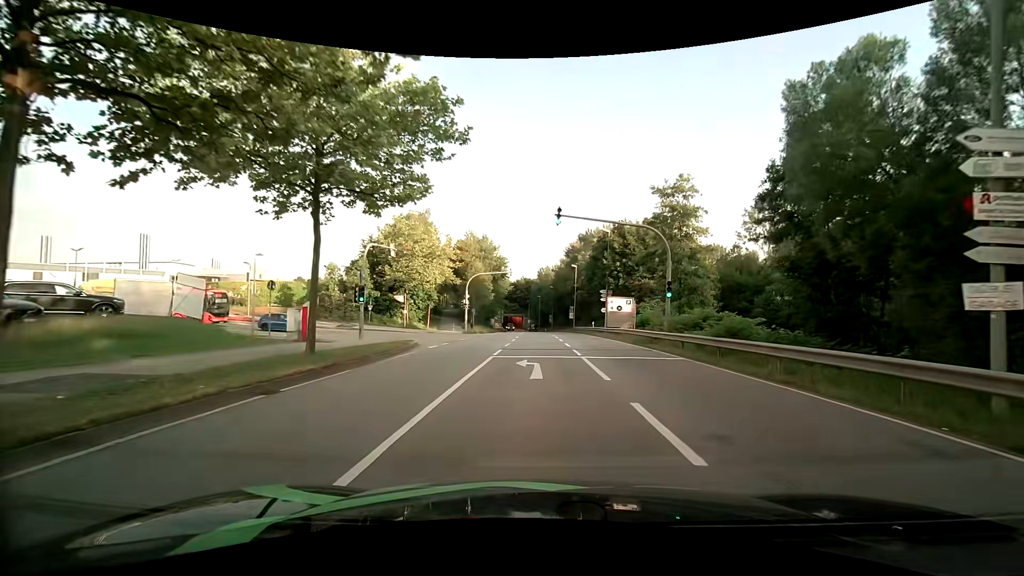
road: secondary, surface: asphalt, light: Day
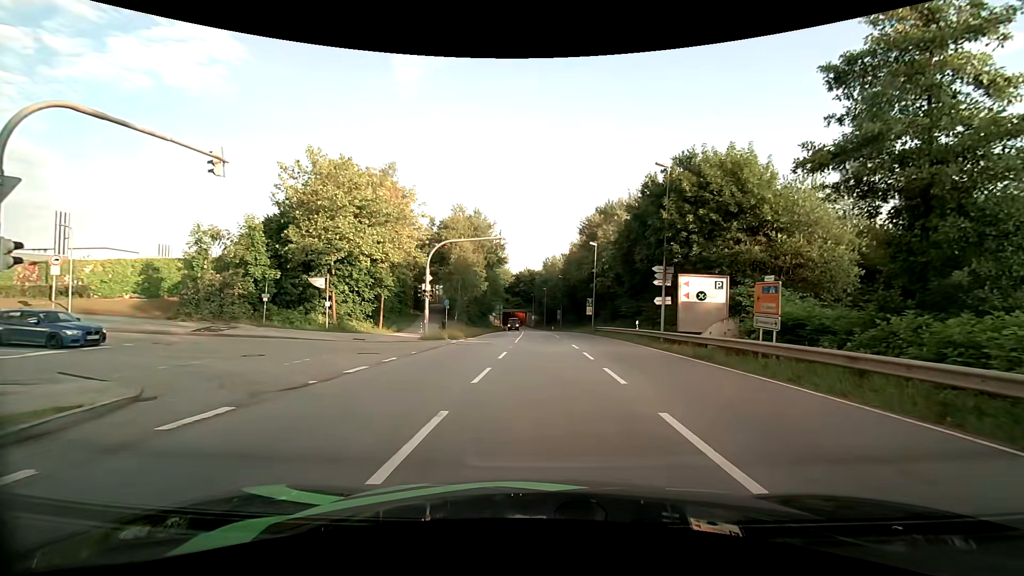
(-0.2, +19.6) m; 0°
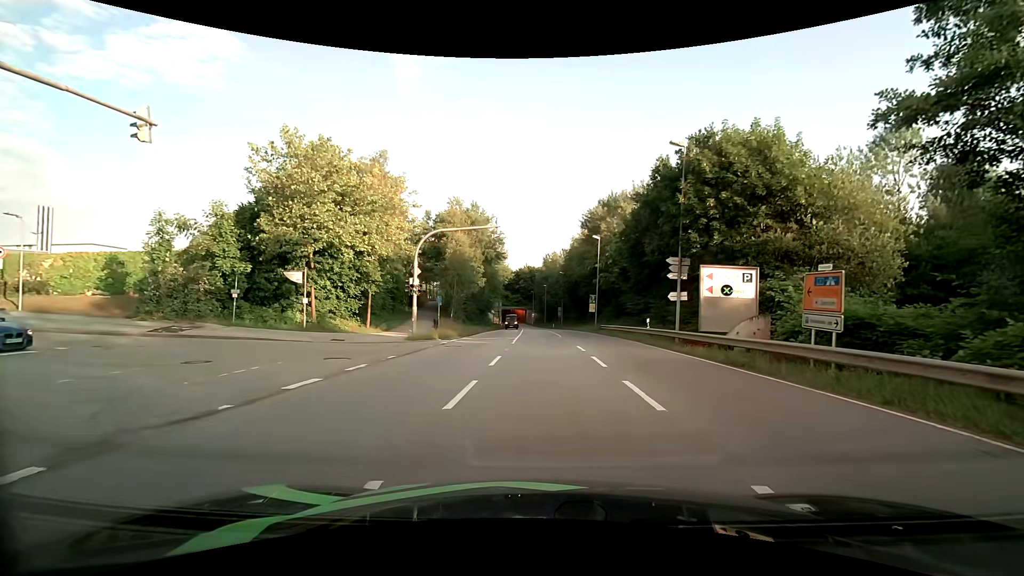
(0.0, +2.9) m; -1°
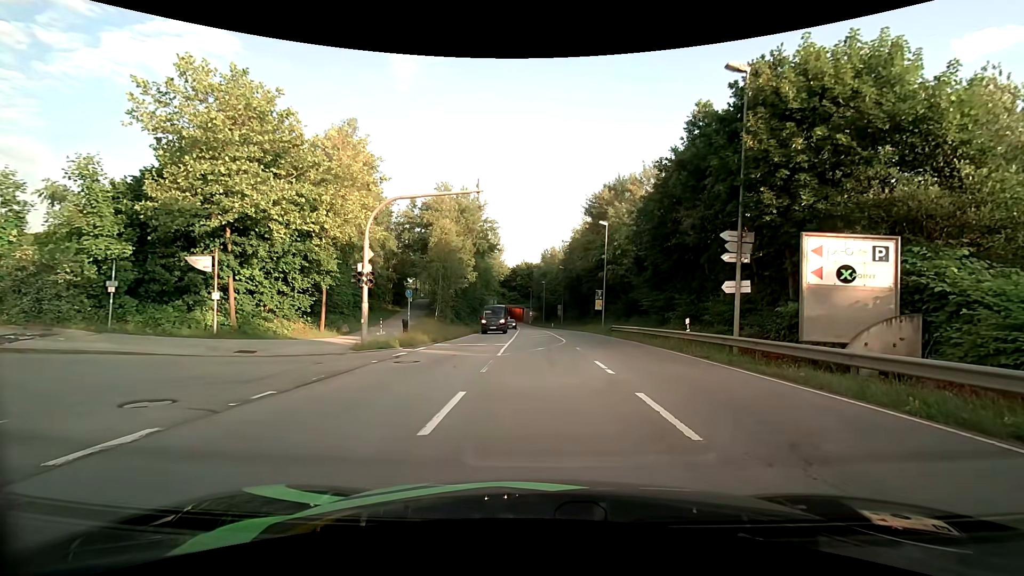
(0.0, +7.3) m; +1°
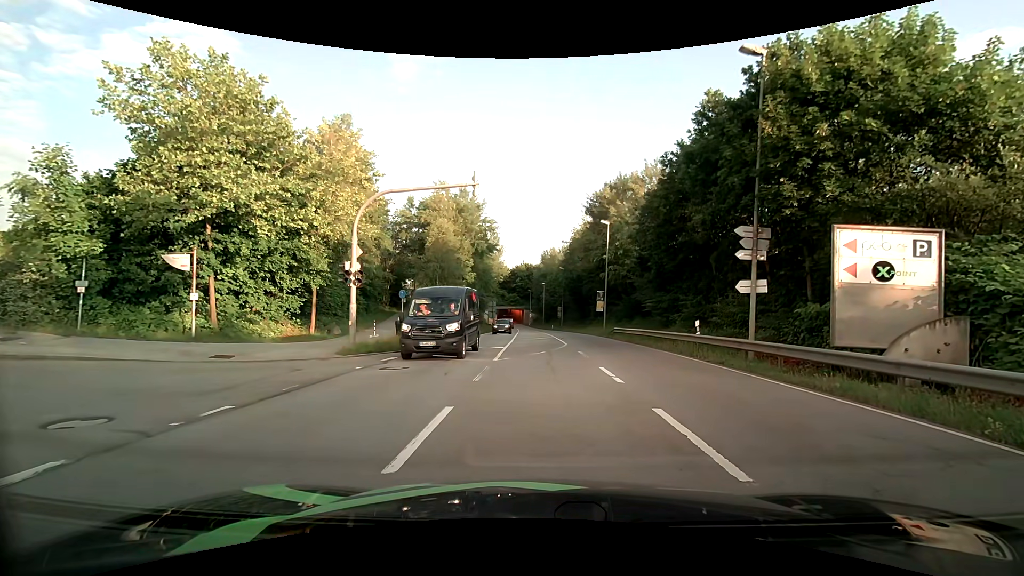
(0.0, +1.2) m; 0°
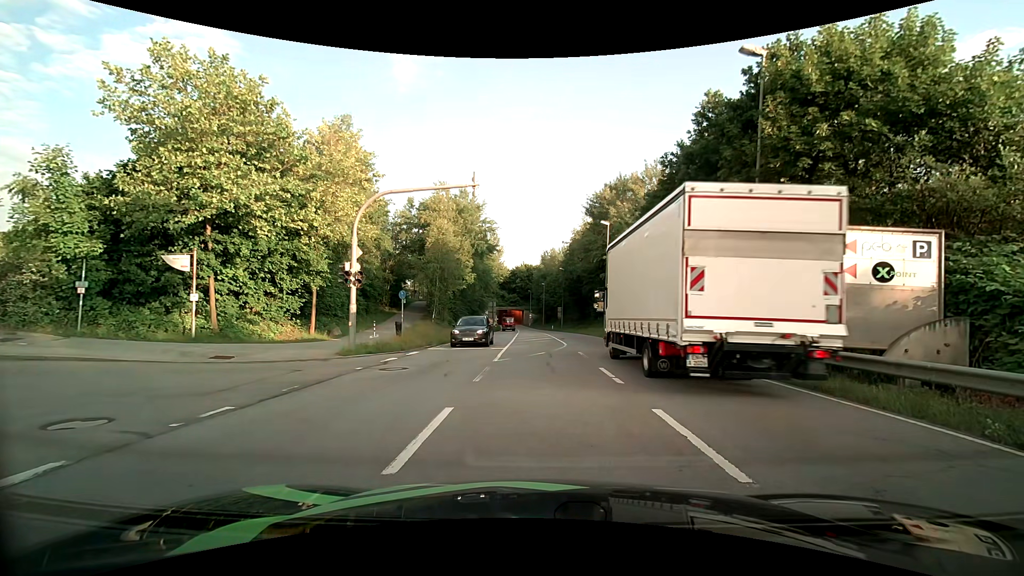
(0.0, +0.1) m; 0°
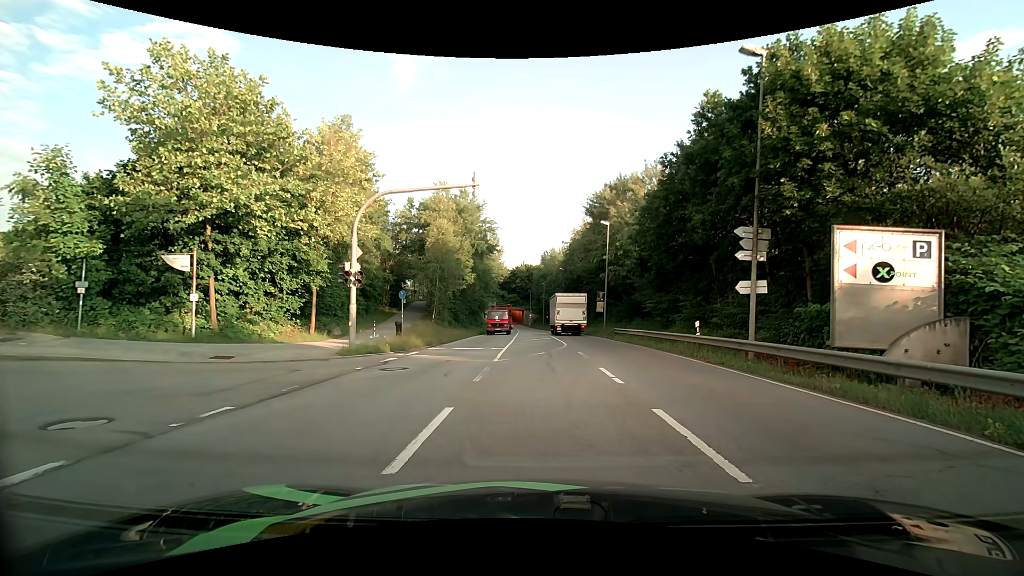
(0.0, 0.0) m; 0°
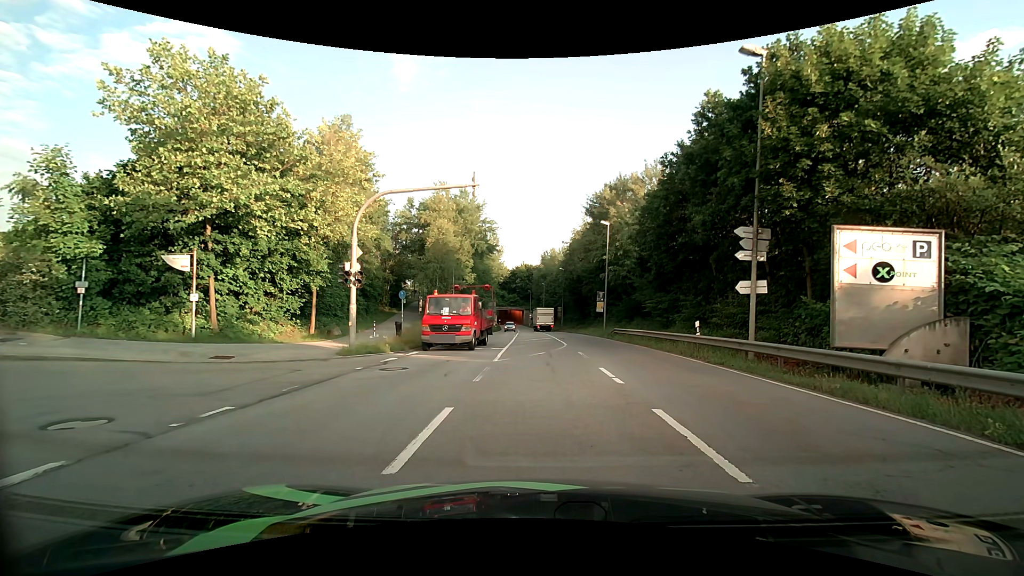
(0.0, 0.0) m; 0°
(-4, +9) (-13, +12) (-23, +12) (-33, +13) (-43, +13) (-53, +13) (-63, +12) (-73, +12) (-83, +11) (-93, +10) m
